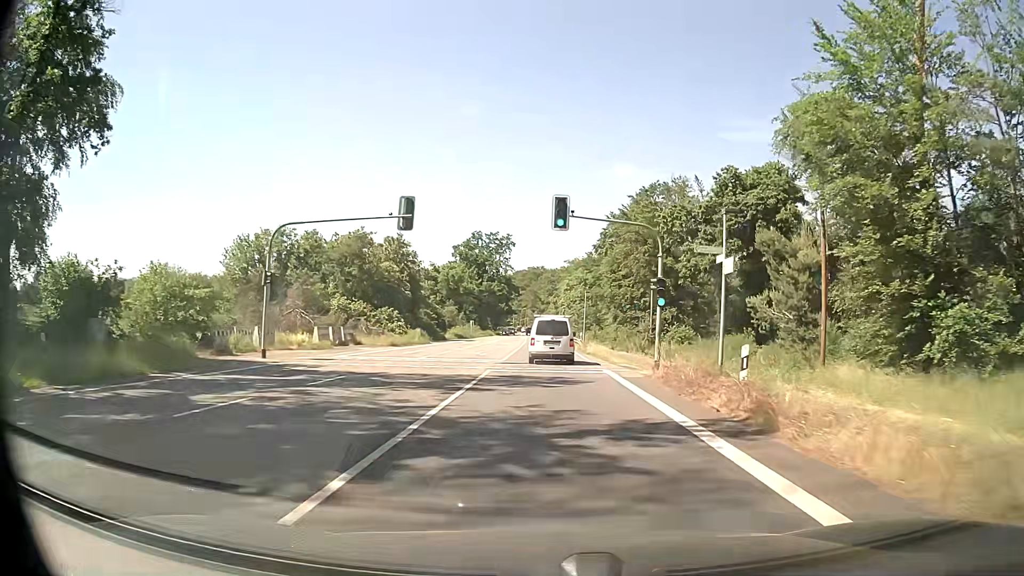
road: primary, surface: asphalt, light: Day
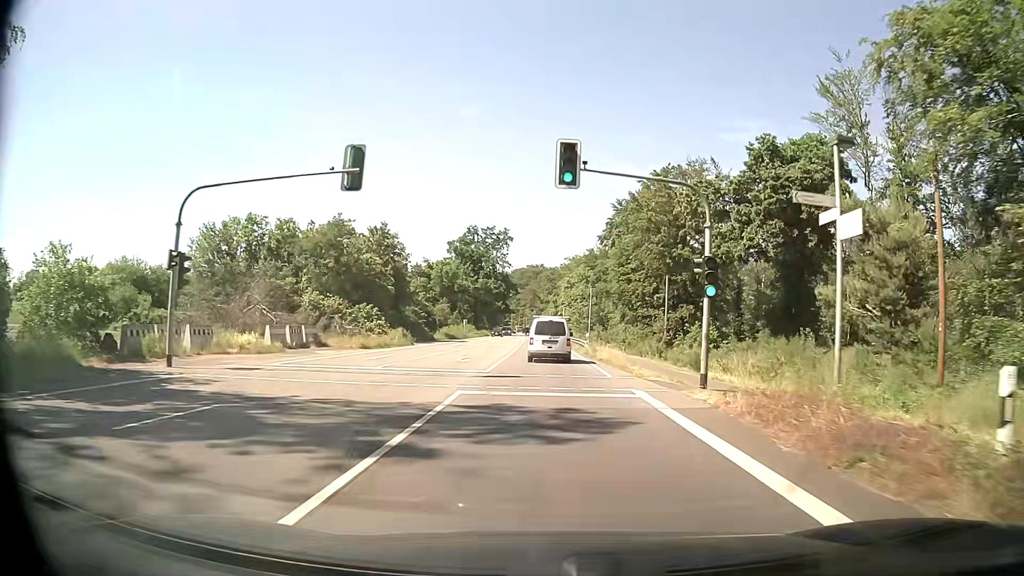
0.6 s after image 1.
(0.0, +7.7) m; 0°
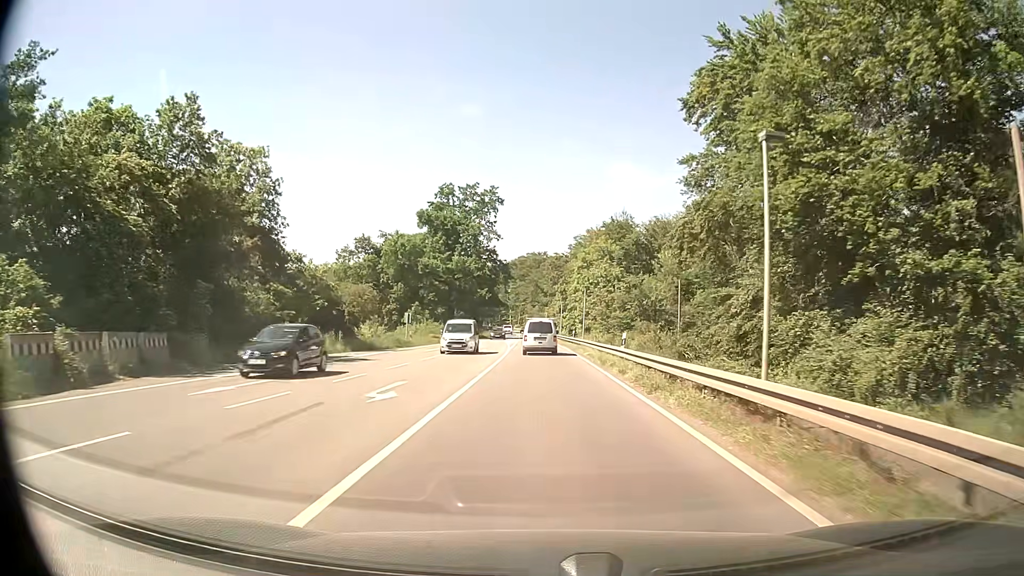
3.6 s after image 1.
(0.0, +41.9) m; 0°
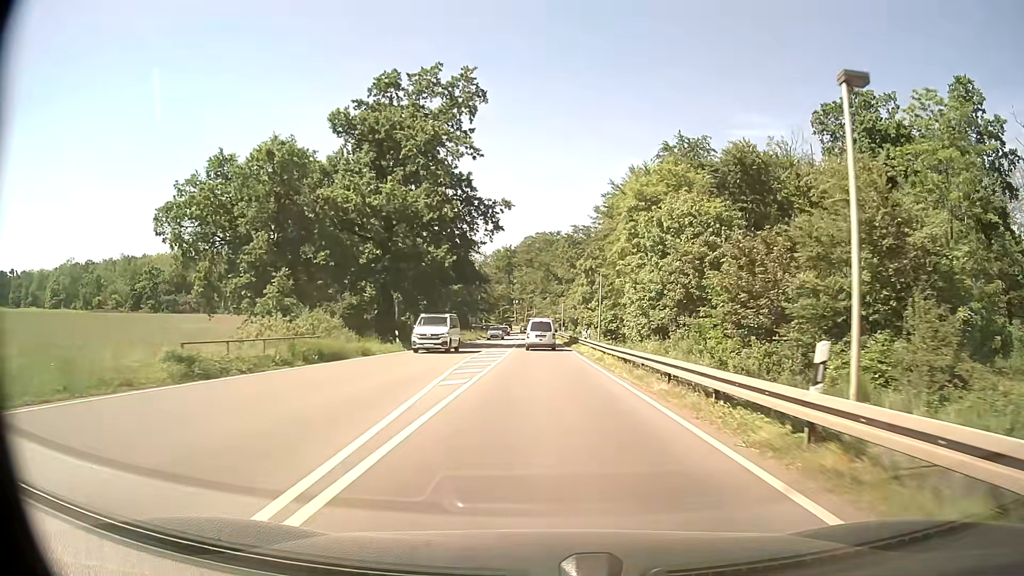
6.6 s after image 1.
(-0.3, +45.1) m; -1°
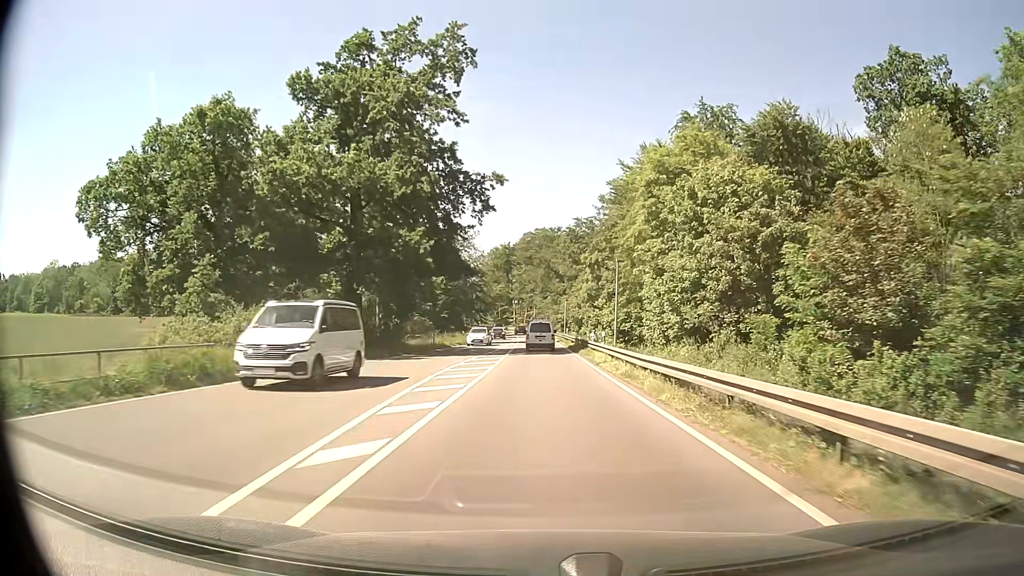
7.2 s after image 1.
(0.0, +8.9) m; 0°
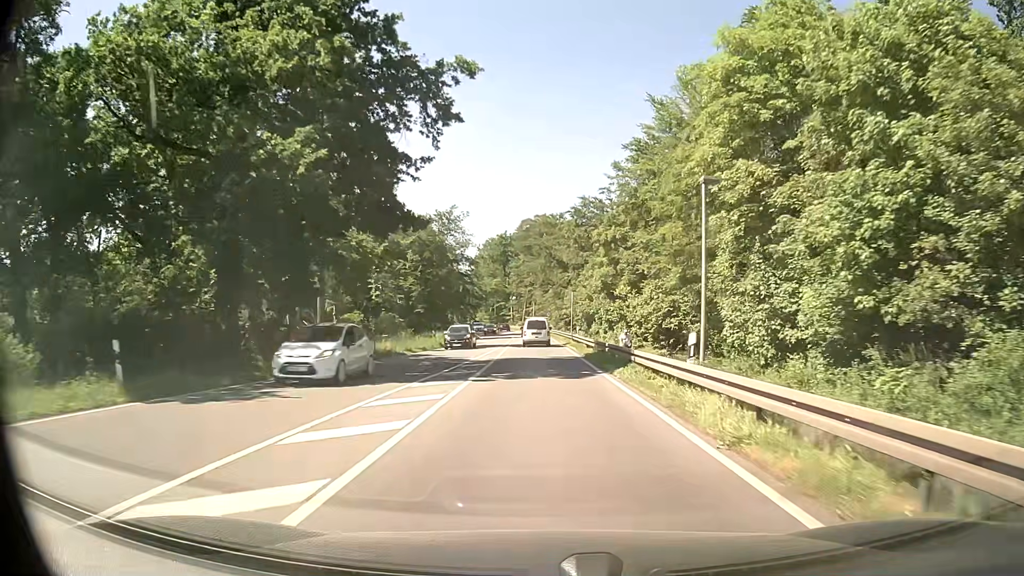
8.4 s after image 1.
(-0.1, +17.8) m; -1°
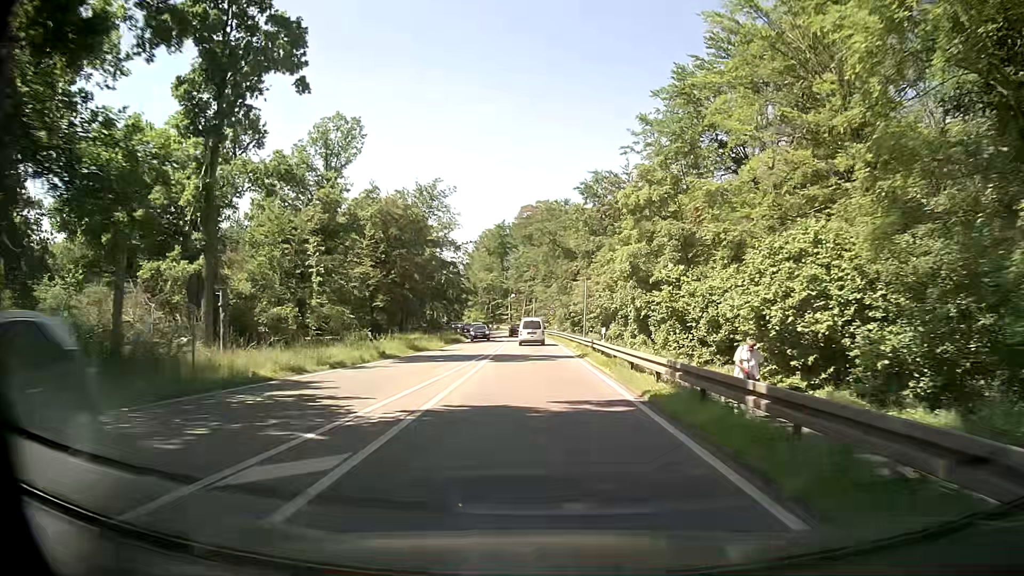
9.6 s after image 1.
(+0.1, +17.7) m; 0°
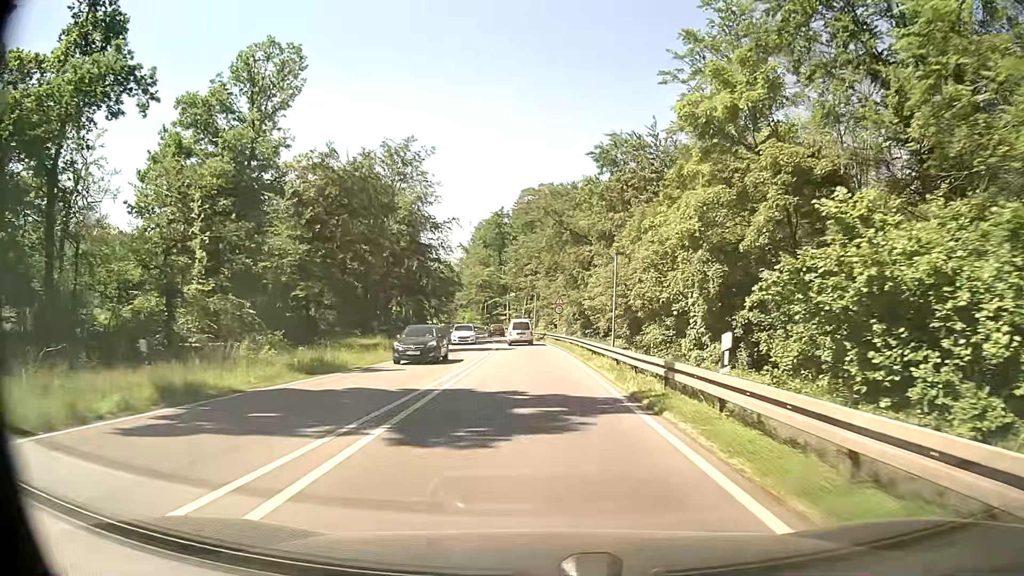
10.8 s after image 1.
(0.0, +17.6) m; 0°
(0, +10) (0, +20) (0, +30) (-1, +40) (-1, +50) (-2, +60) (-3, +70) (-5, +80) (-6, +90) (-8, +99) m
